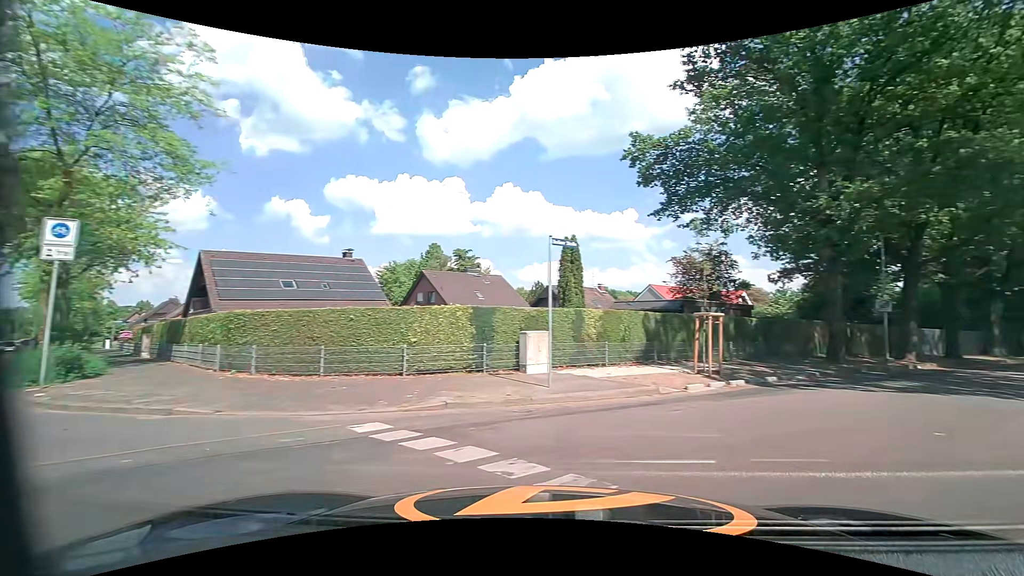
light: Day
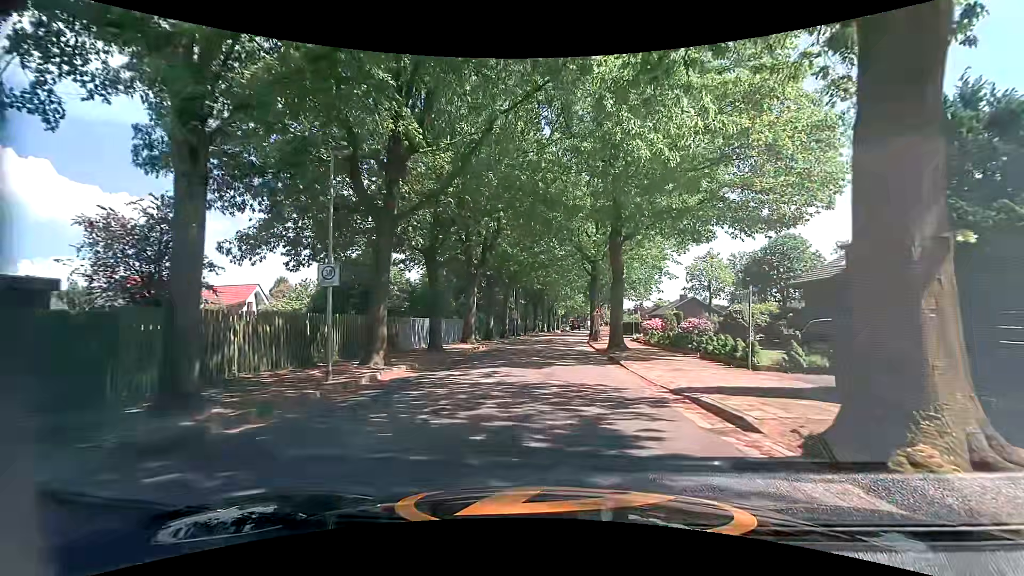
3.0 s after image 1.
(+8.5, +12.9) m; +45°
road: tertiary
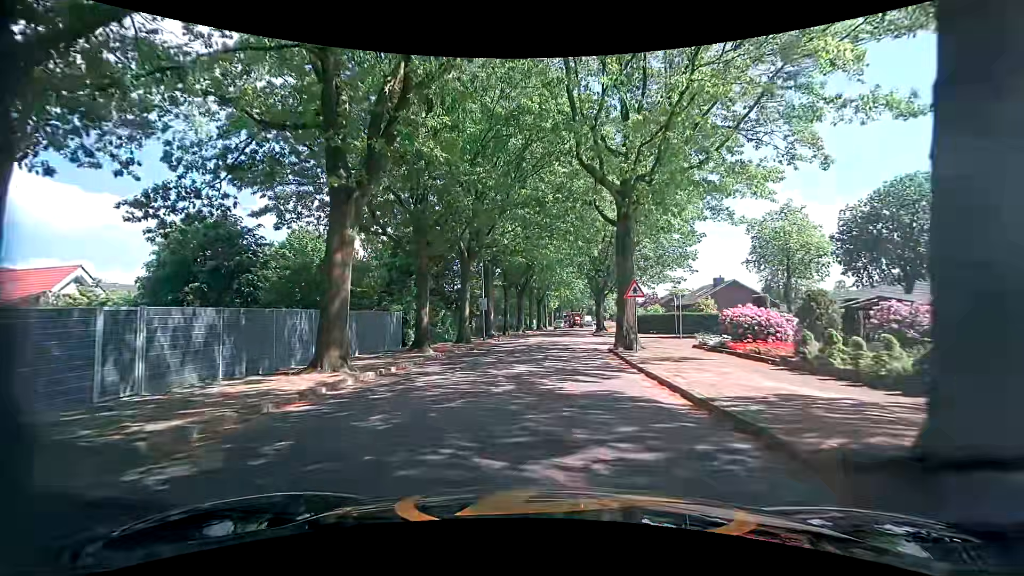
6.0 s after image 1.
(+0.3, +21.3) m; +1°
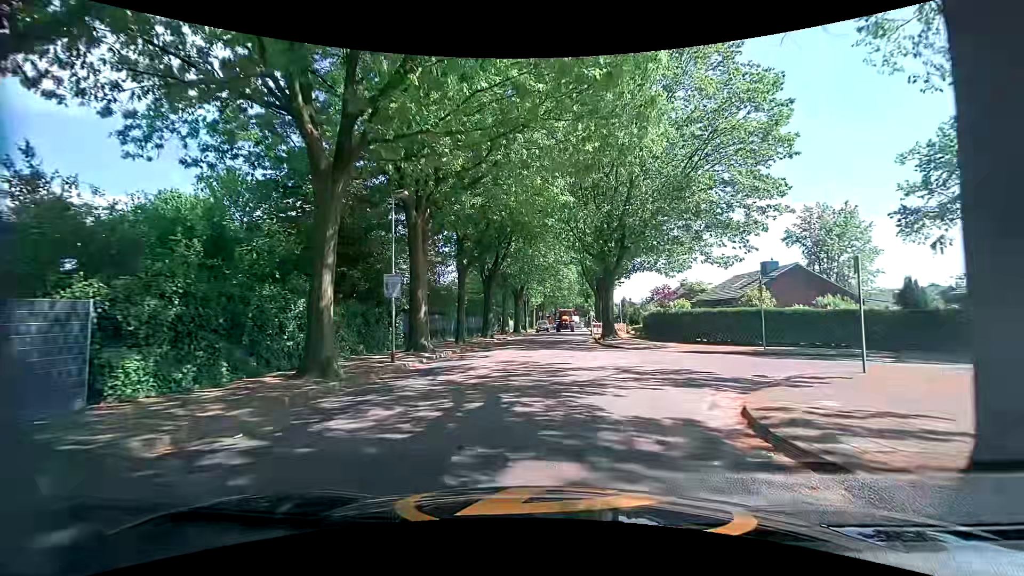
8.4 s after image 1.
(+0.2, +18.7) m; +3°
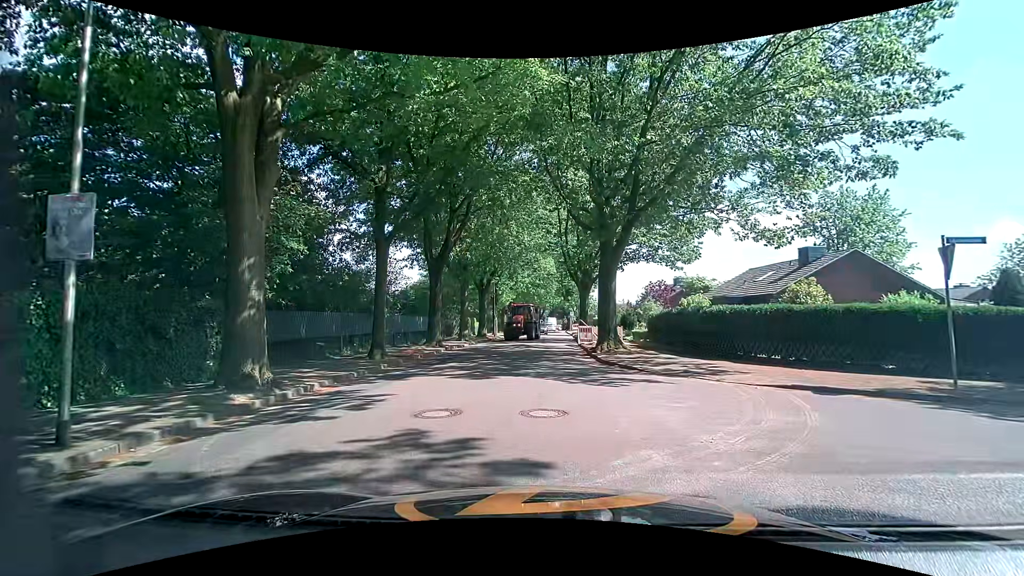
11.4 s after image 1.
(+0.2, +10.2) m; +6°
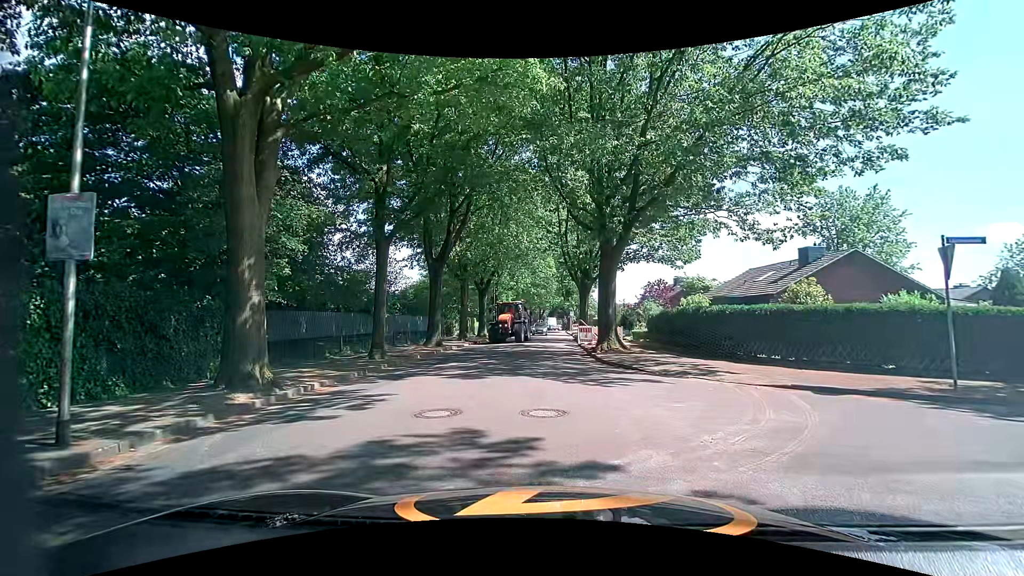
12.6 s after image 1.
(0.0, 0.0) m; 0°
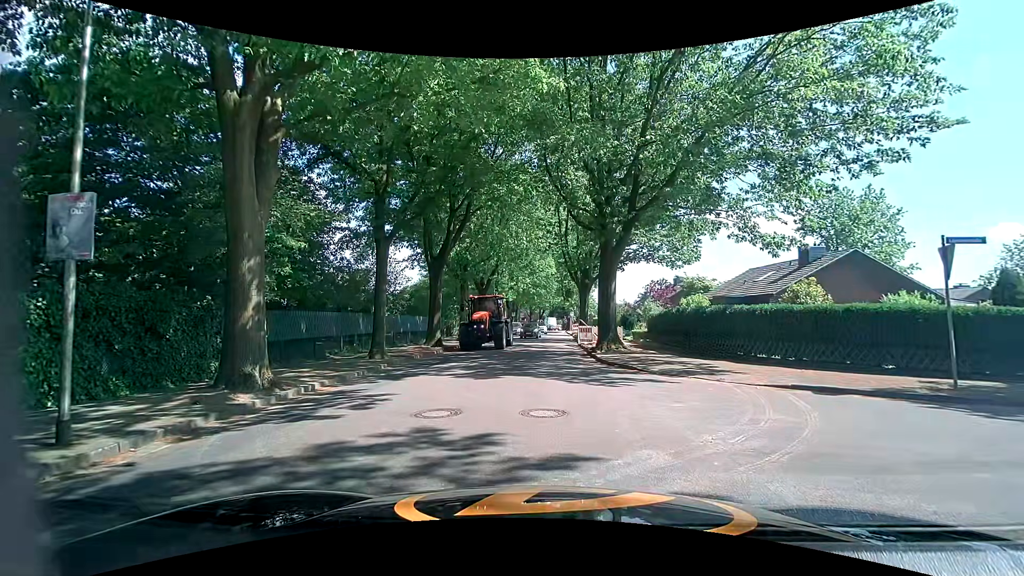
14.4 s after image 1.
(0.0, 0.0) m; 0°
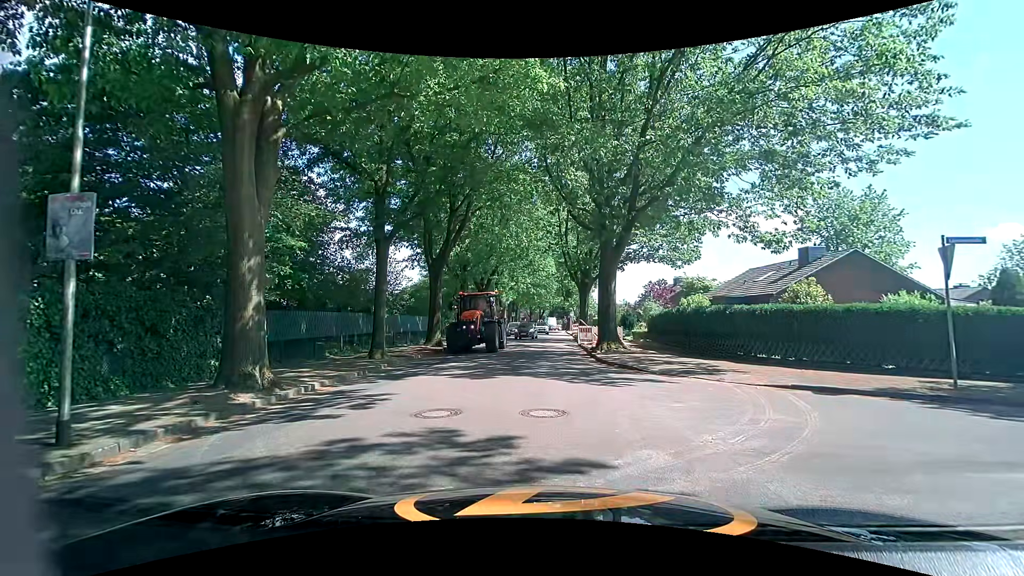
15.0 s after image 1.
(0.0, 0.0) m; 0°
